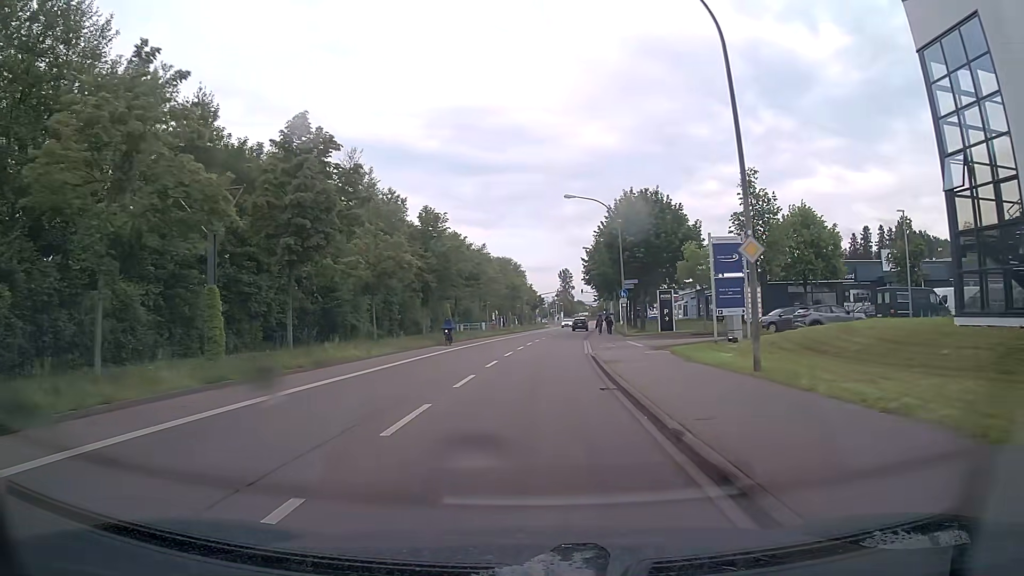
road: tertiary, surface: asphalt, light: Day
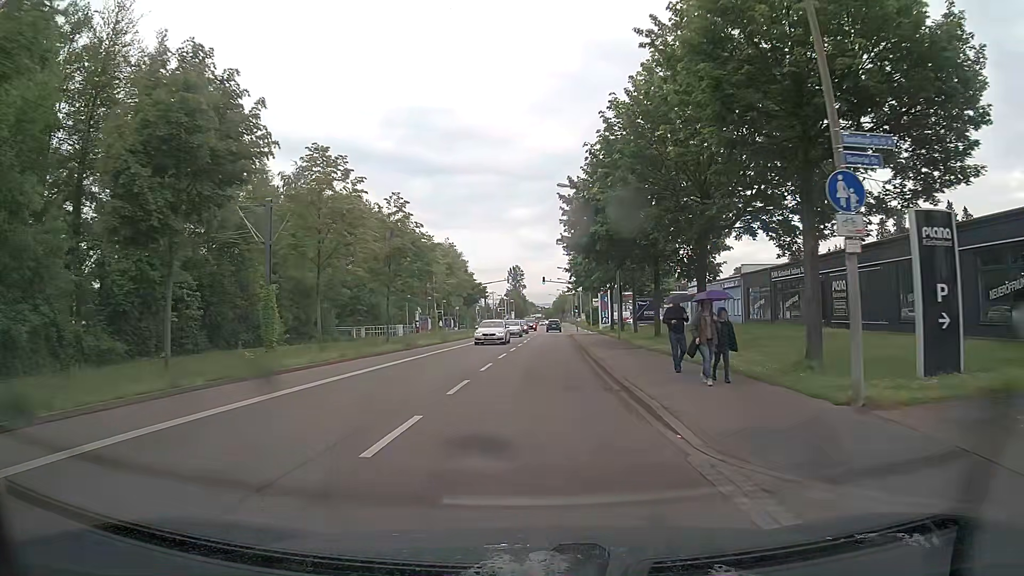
(+1.1, +37.3) m; +4°
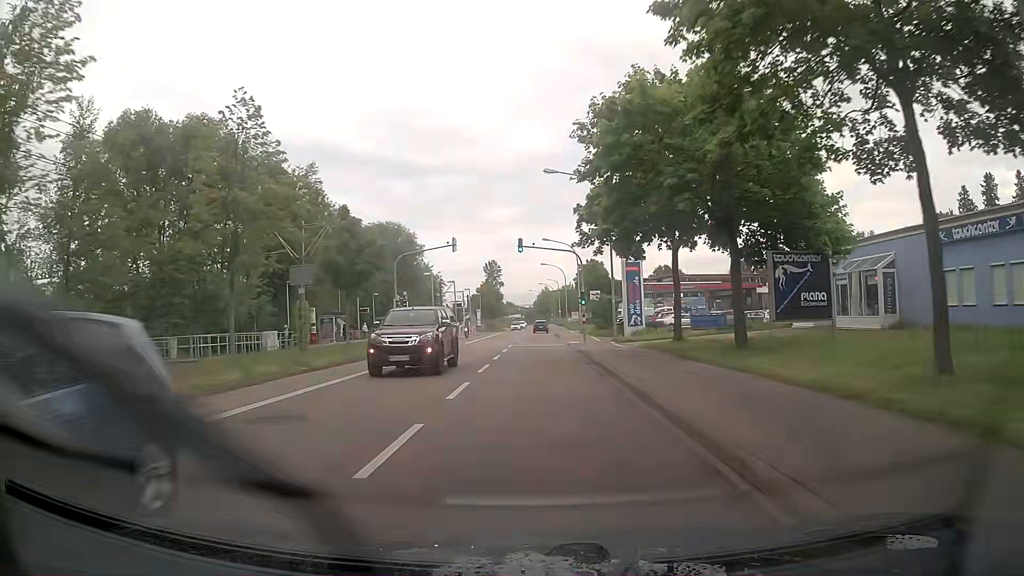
(+0.8, +36.9) m; +2°
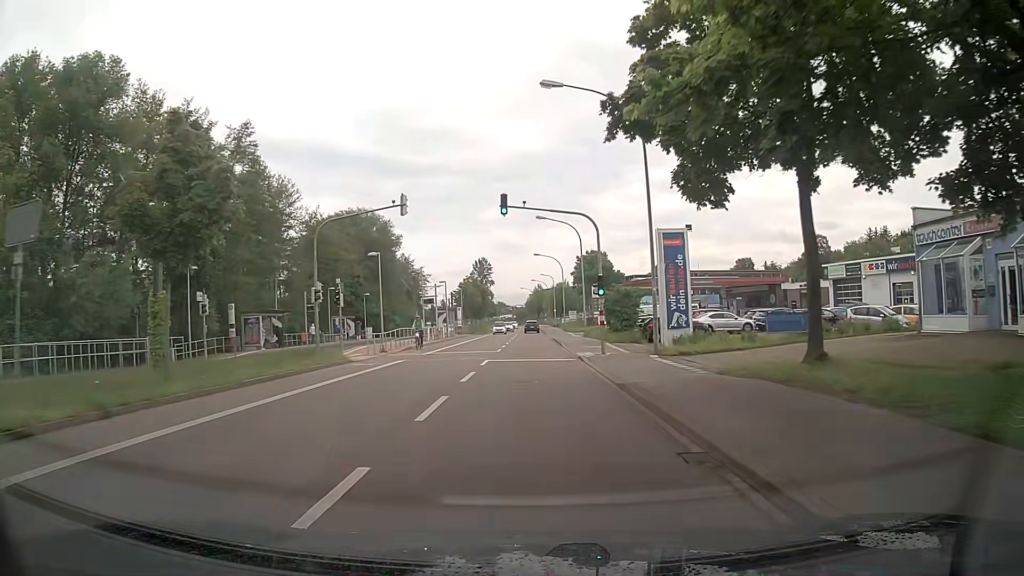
(0.0, +14.7) m; 0°
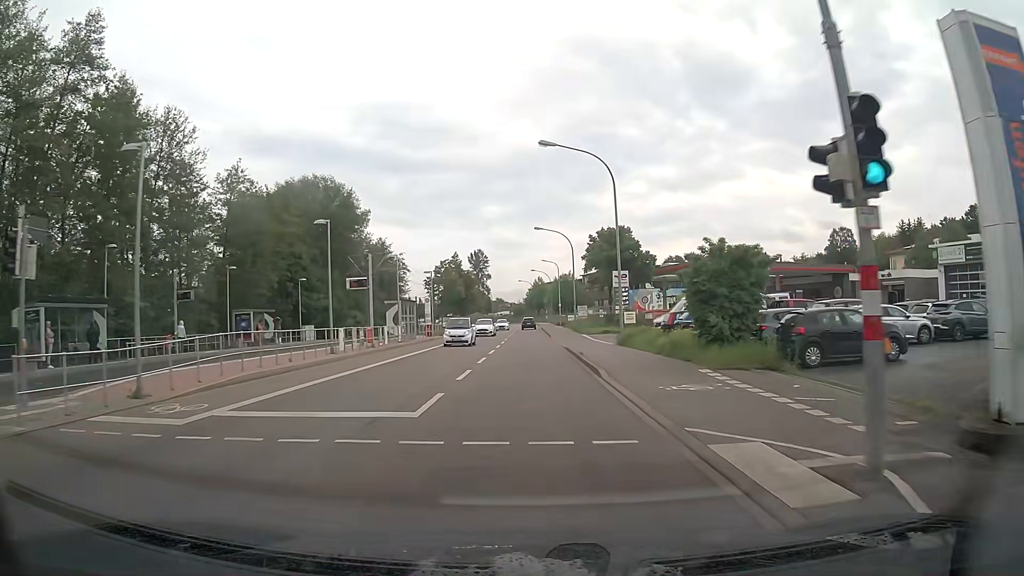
(+0.3, +22.0) m; 0°
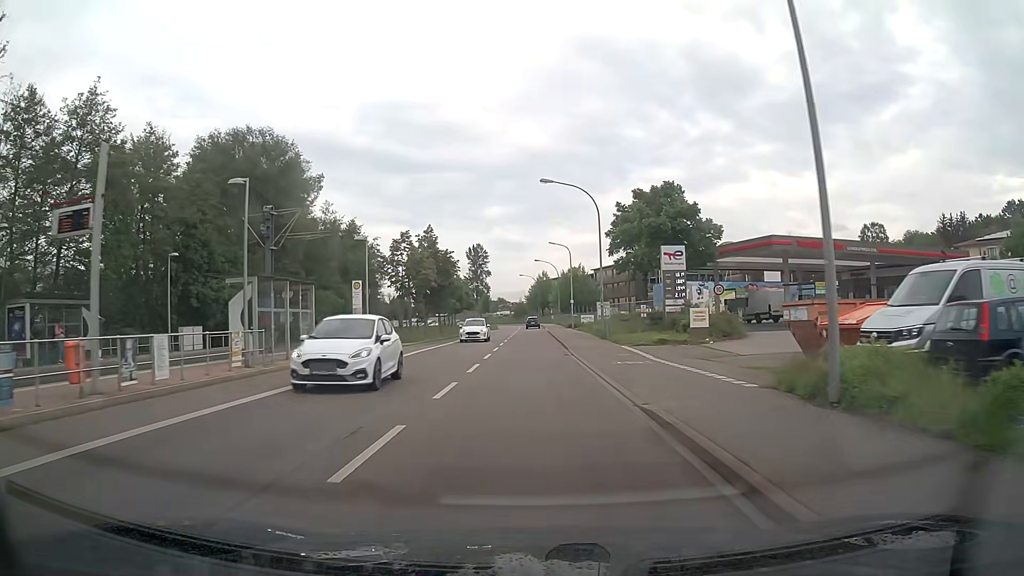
(+0.1, +22.0) m; 0°
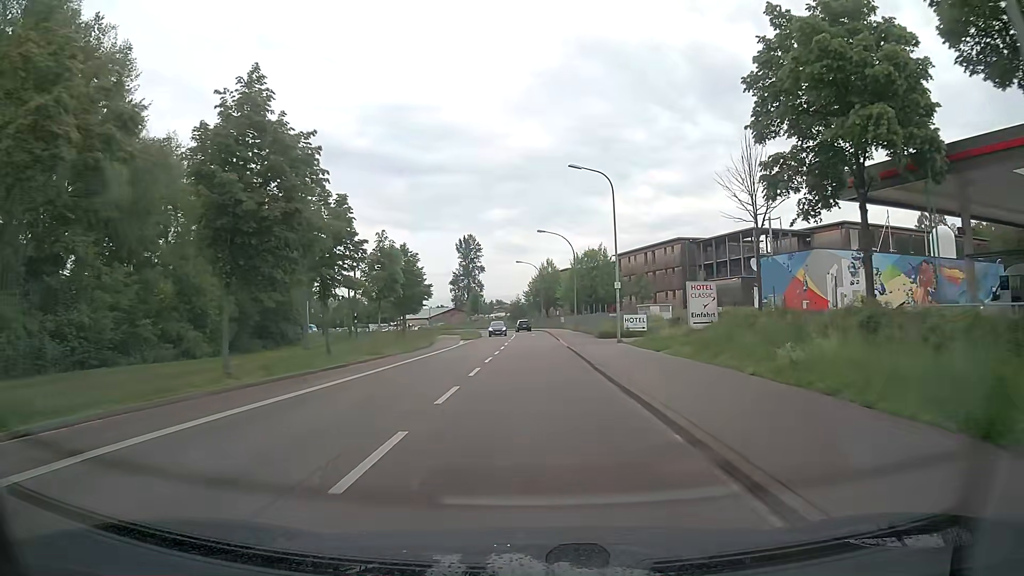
(-0.1, +36.5) m; 0°
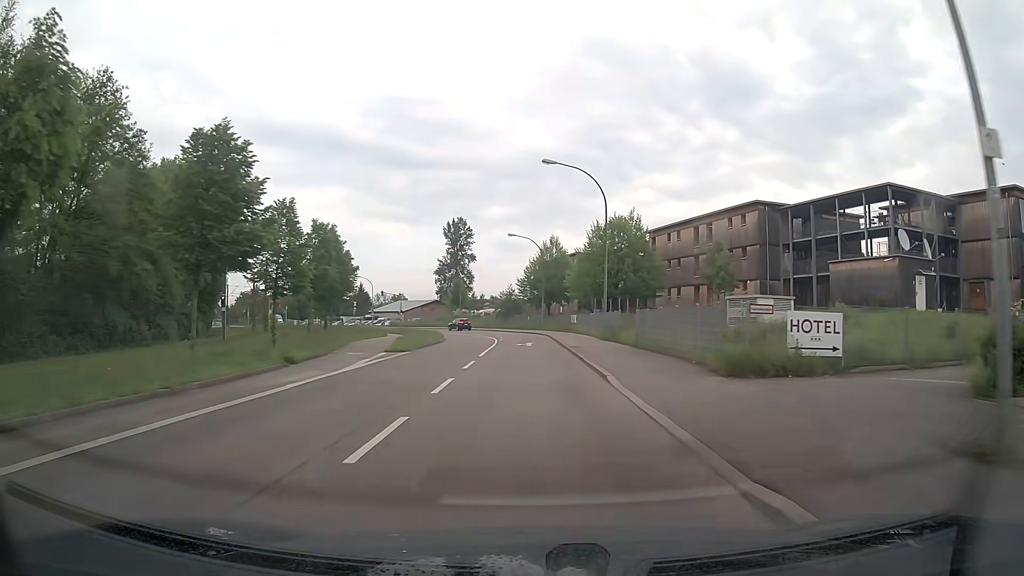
(+0.1, +29.0) m; 0°
